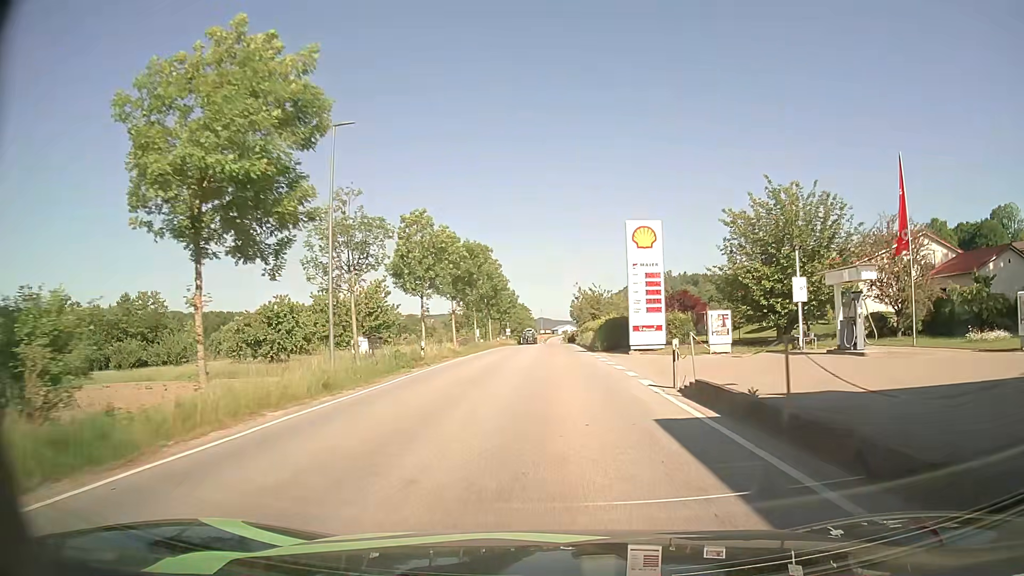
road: secondary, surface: asphalt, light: Day
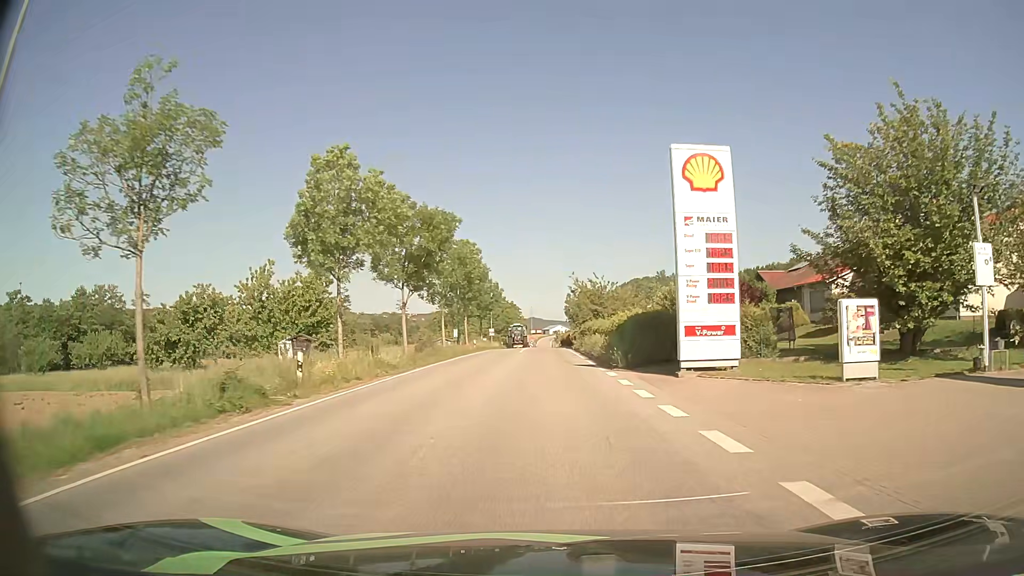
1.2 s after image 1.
(+0.1, +14.2) m; +1°
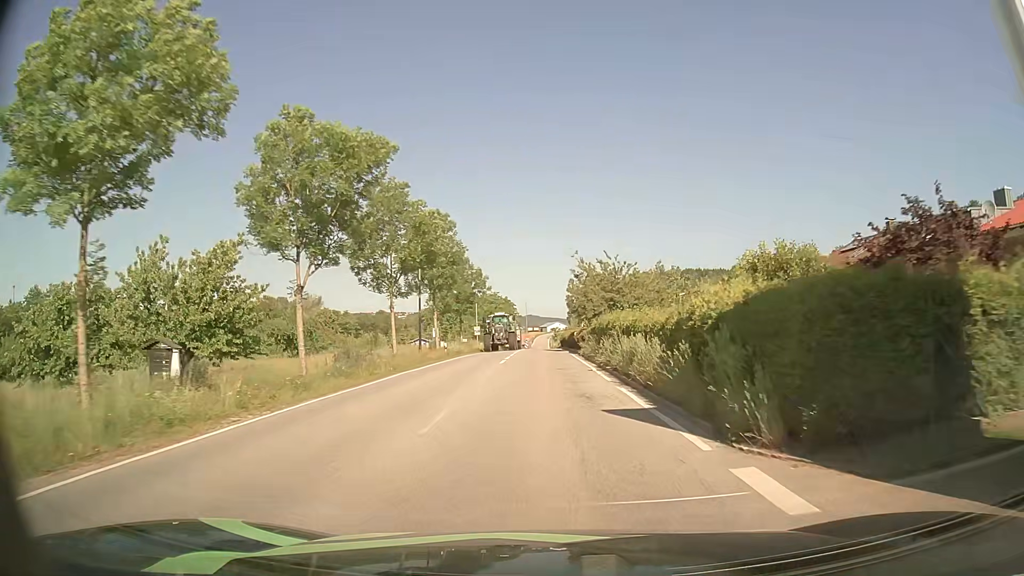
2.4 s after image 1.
(+0.1, +14.8) m; 0°
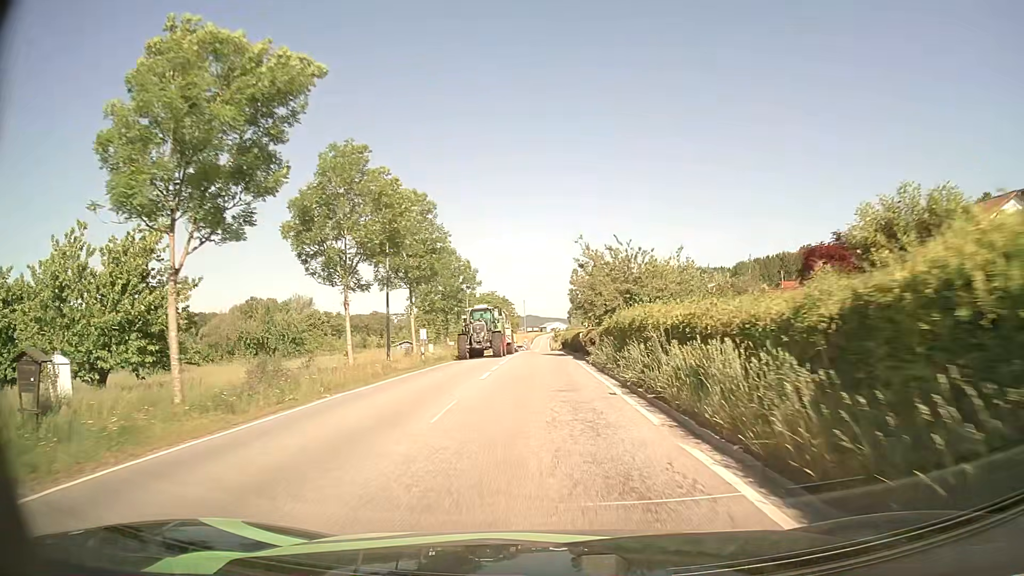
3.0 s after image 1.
(0.0, +7.6) m; +1°
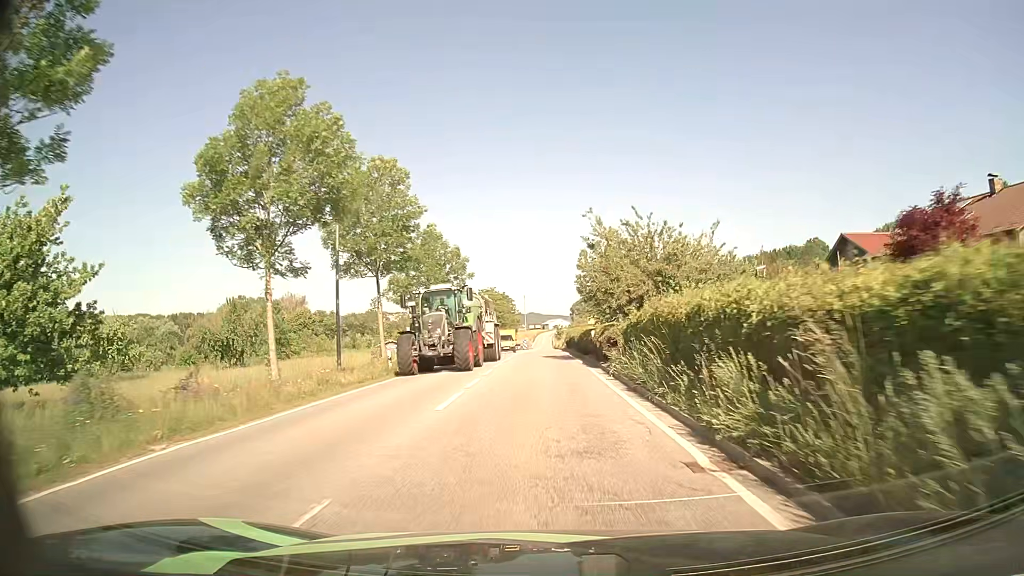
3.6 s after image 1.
(-0.1, +7.7) m; -1°
